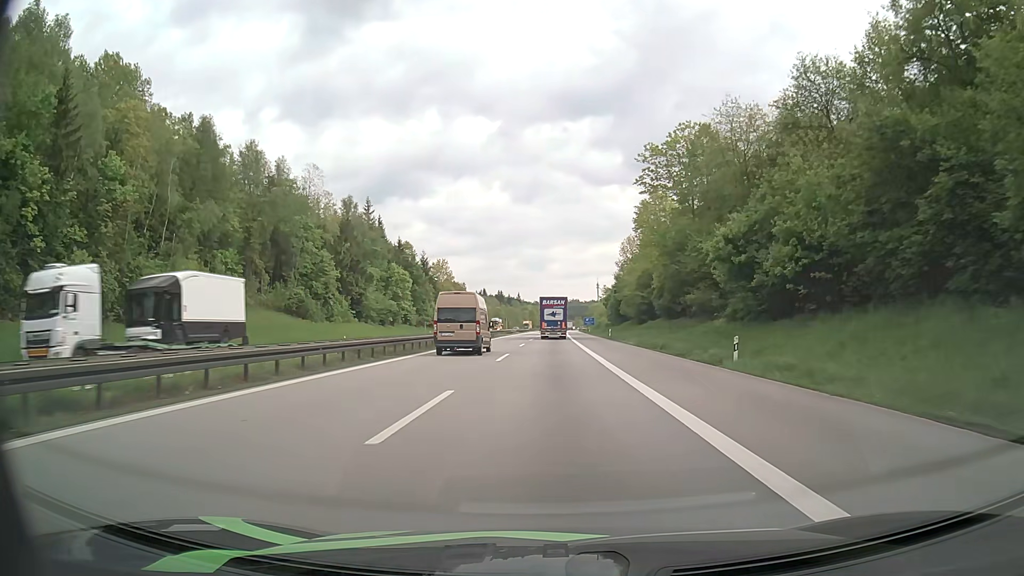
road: motorway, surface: asphalt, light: Day
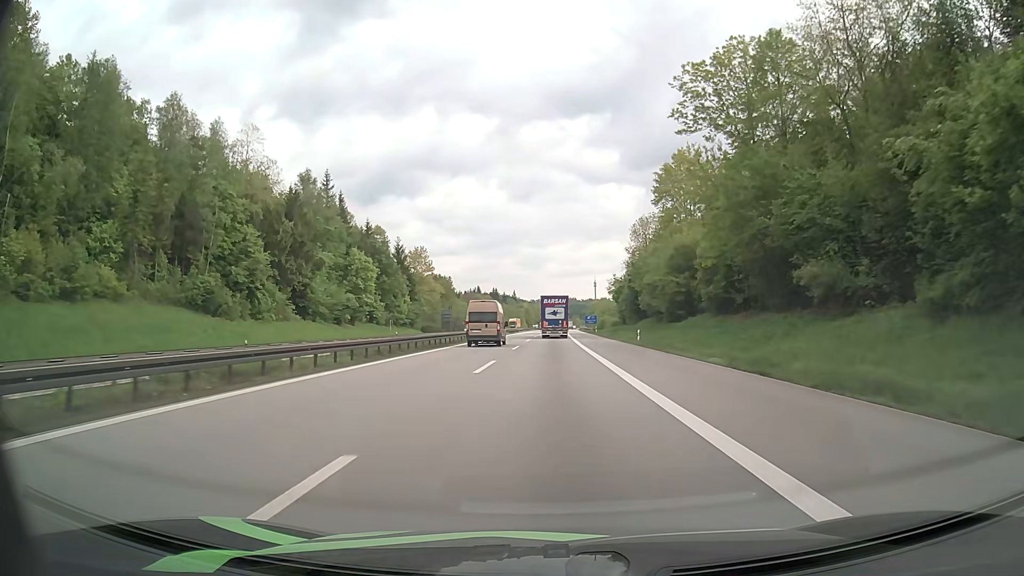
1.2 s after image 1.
(+0.1, +24.9) m; +1°
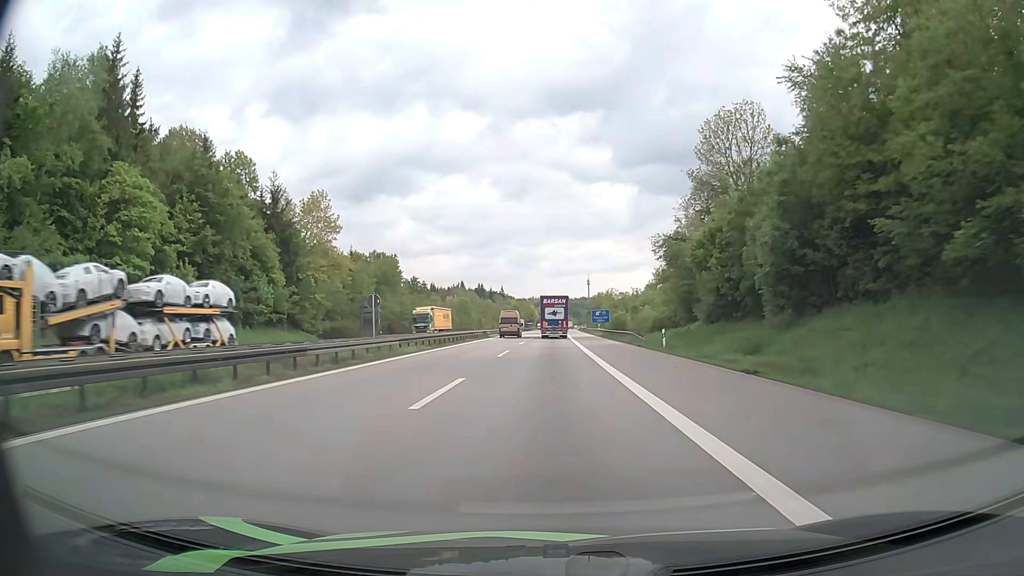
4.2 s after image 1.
(+0.2, +61.7) m; +1°
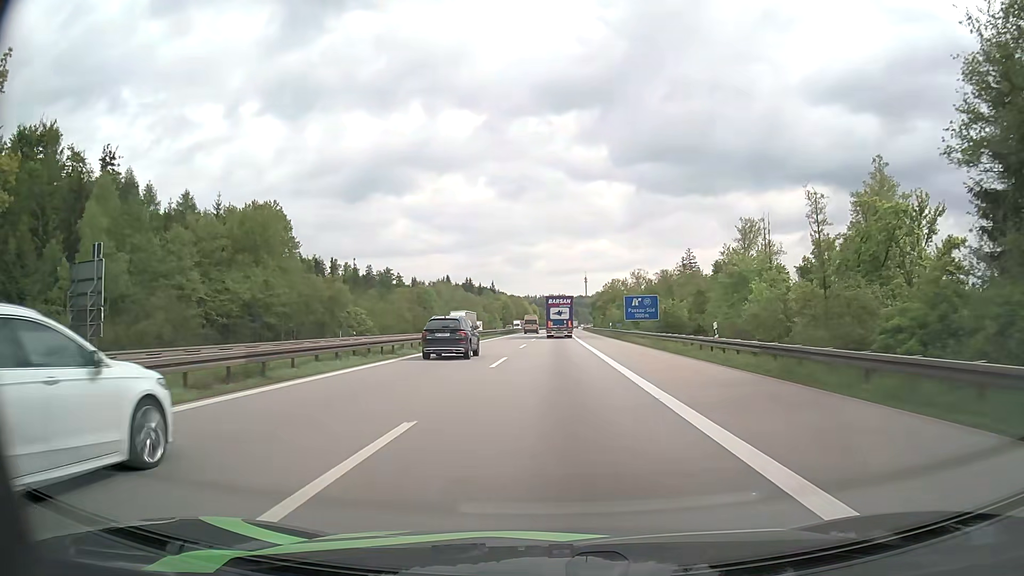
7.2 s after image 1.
(+0.1, +61.0) m; 0°
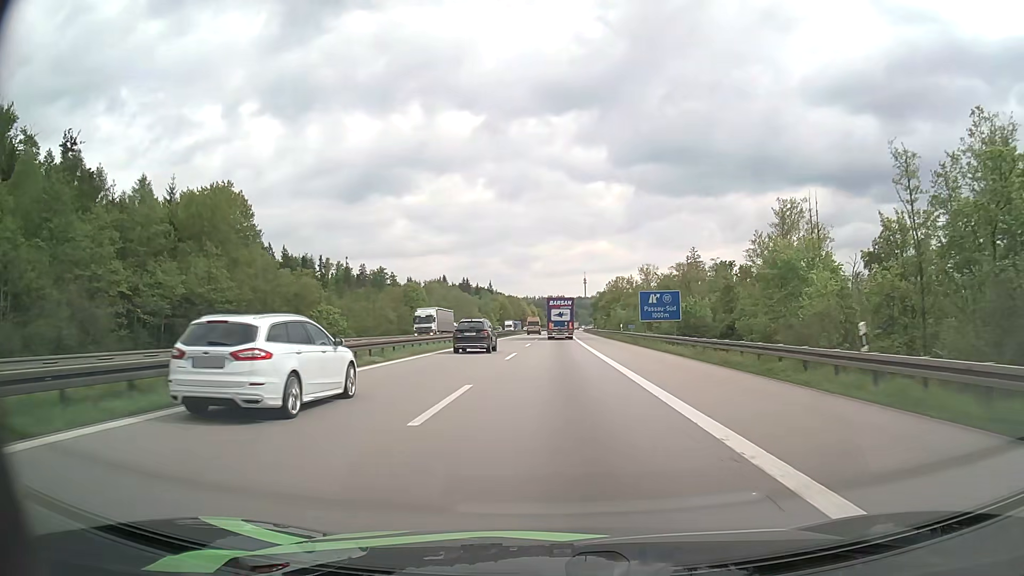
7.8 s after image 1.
(0.0, +12.2) m; 0°
